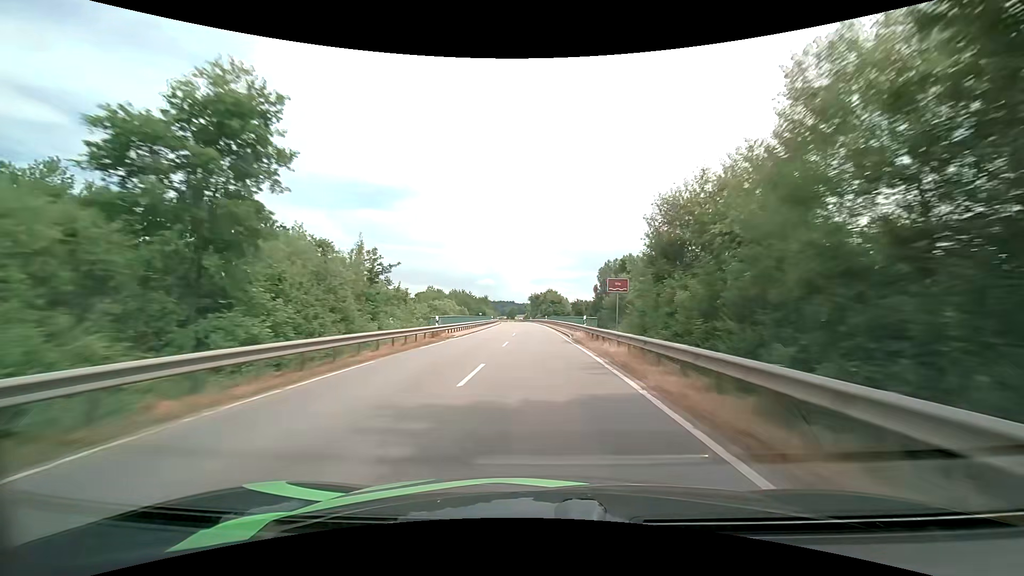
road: tertiary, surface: asphalt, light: Day
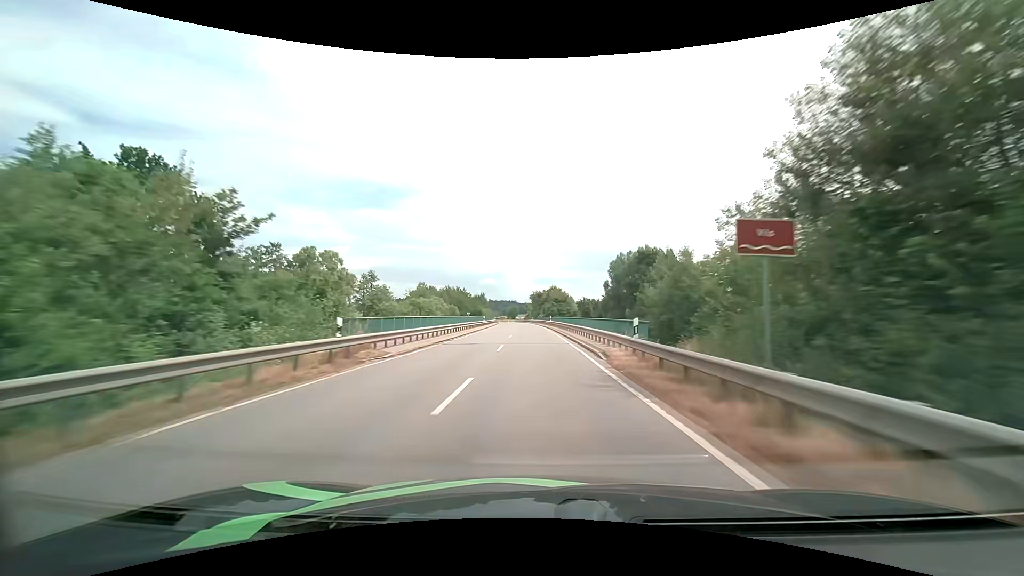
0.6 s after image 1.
(0.0, +14.3) m; 0°
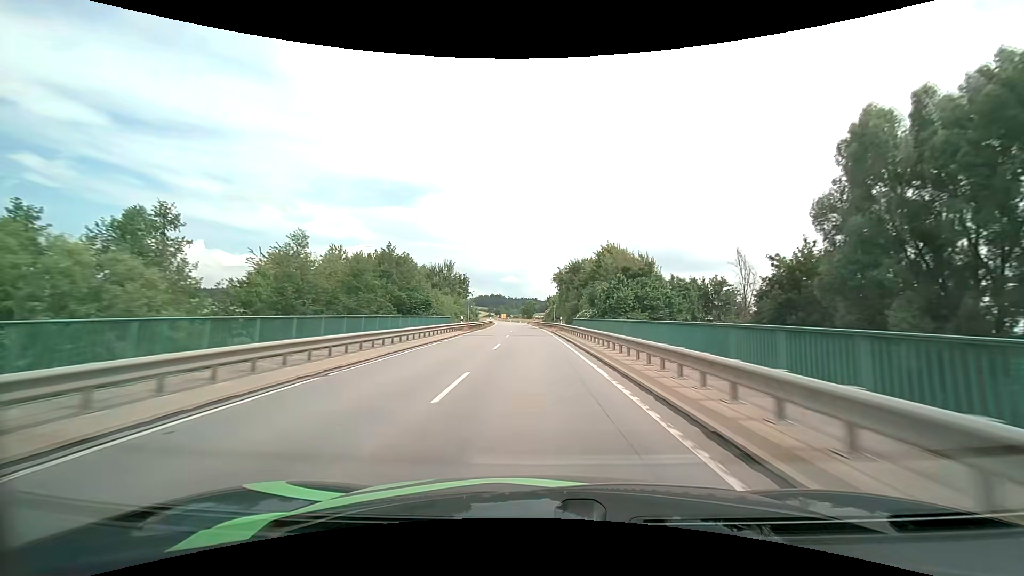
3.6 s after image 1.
(-1.6, +72.3) m; -2°
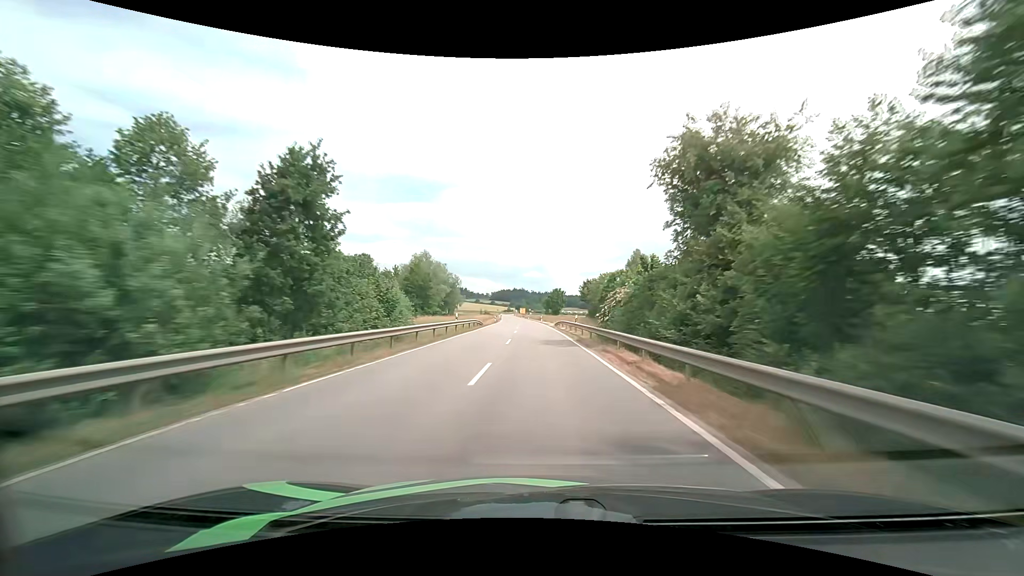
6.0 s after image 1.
(-1.7, +59.1) m; -3°
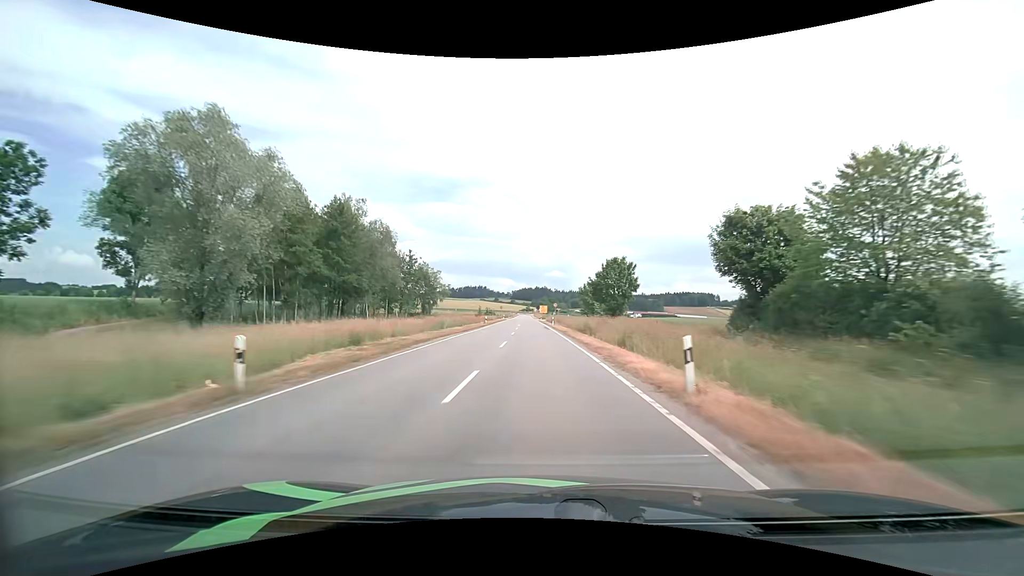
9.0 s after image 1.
(-1.7, +74.9) m; -3°
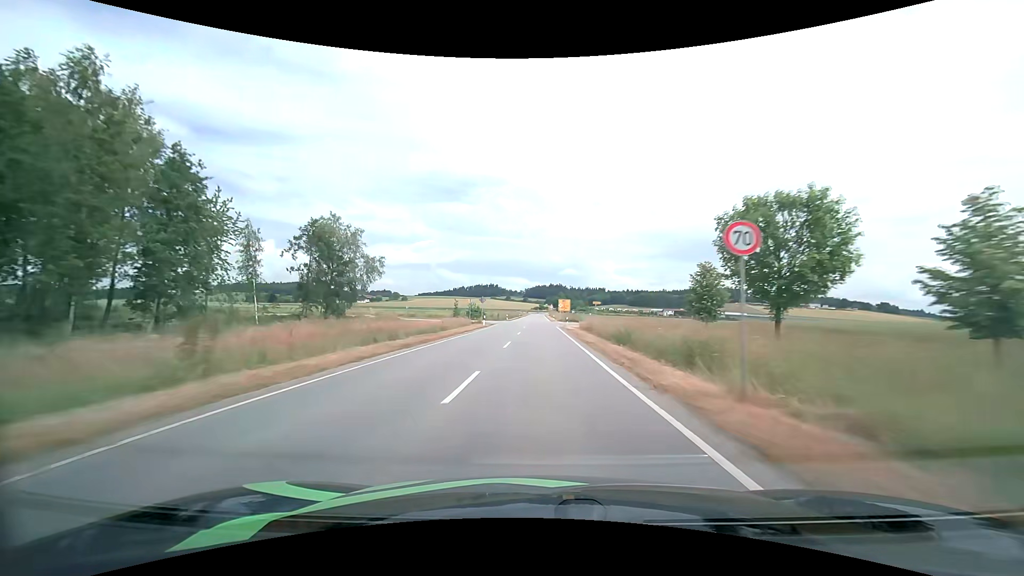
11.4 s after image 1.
(-0.6, +60.6) m; -2°
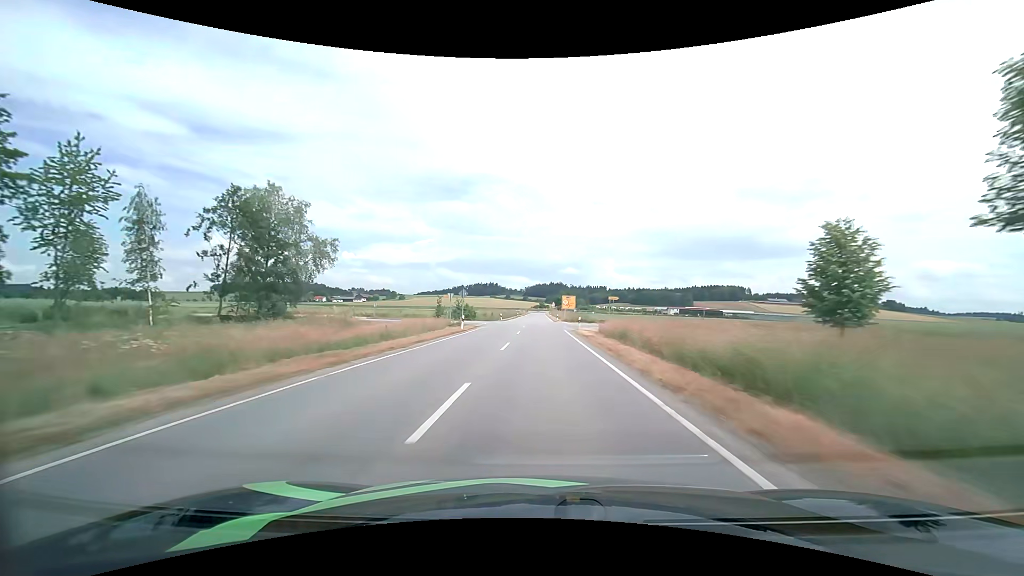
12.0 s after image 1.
(0.0, +14.3) m; 0°
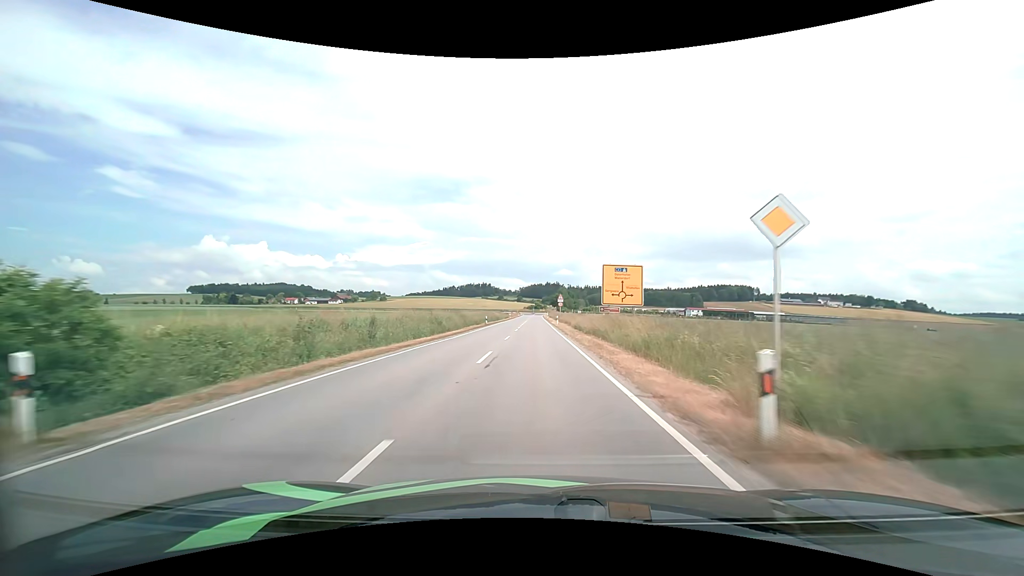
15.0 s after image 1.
(+0.3, +64.1) m; 0°
(0, +10) (0, +20) (0, +30) (0, +40) (0, +50) (0, +60) (0, +70) (0, +80) (0, +90) (0, +100) m
